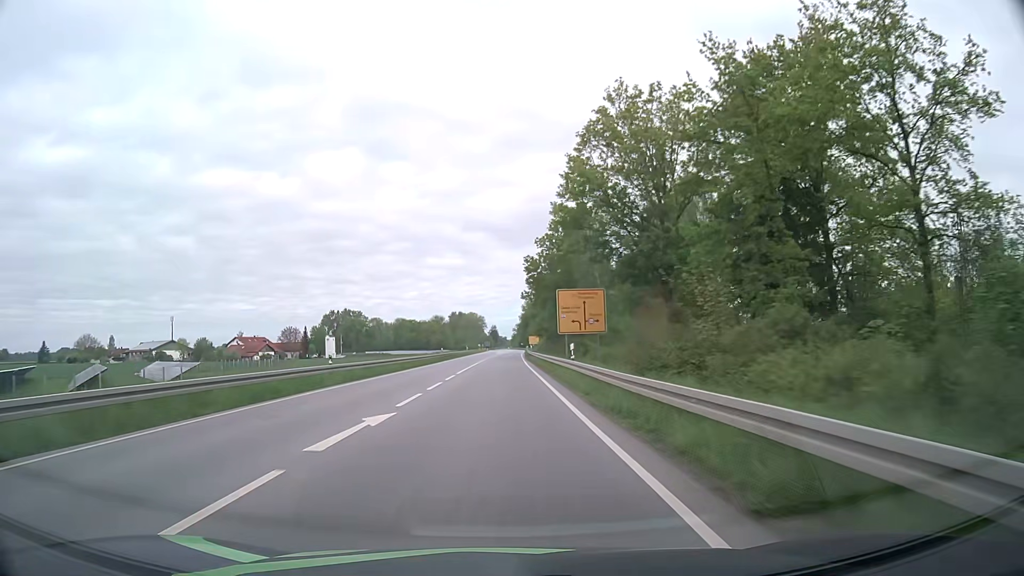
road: primary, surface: asphalt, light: Day
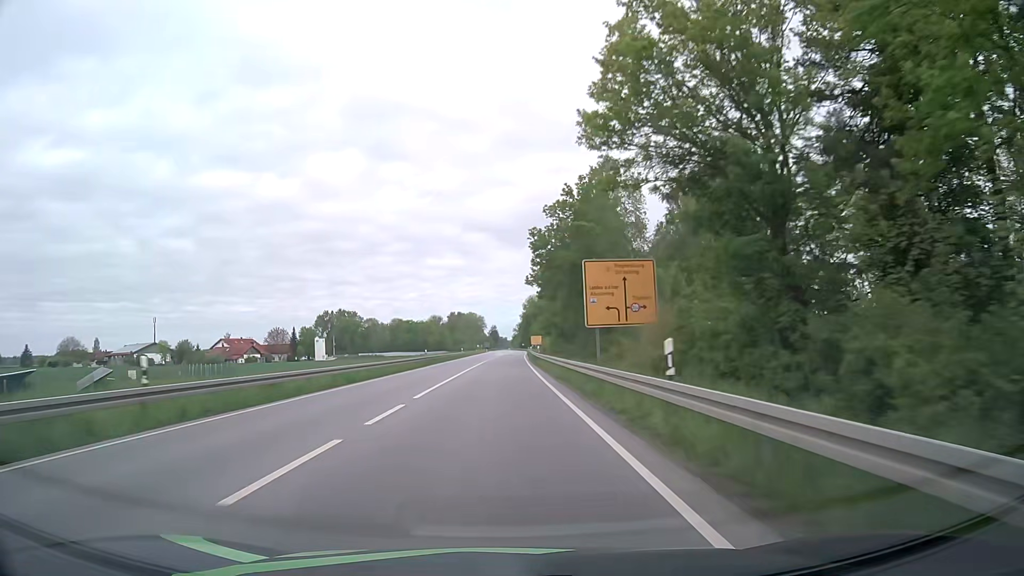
(0.0, +15.4) m; 0°
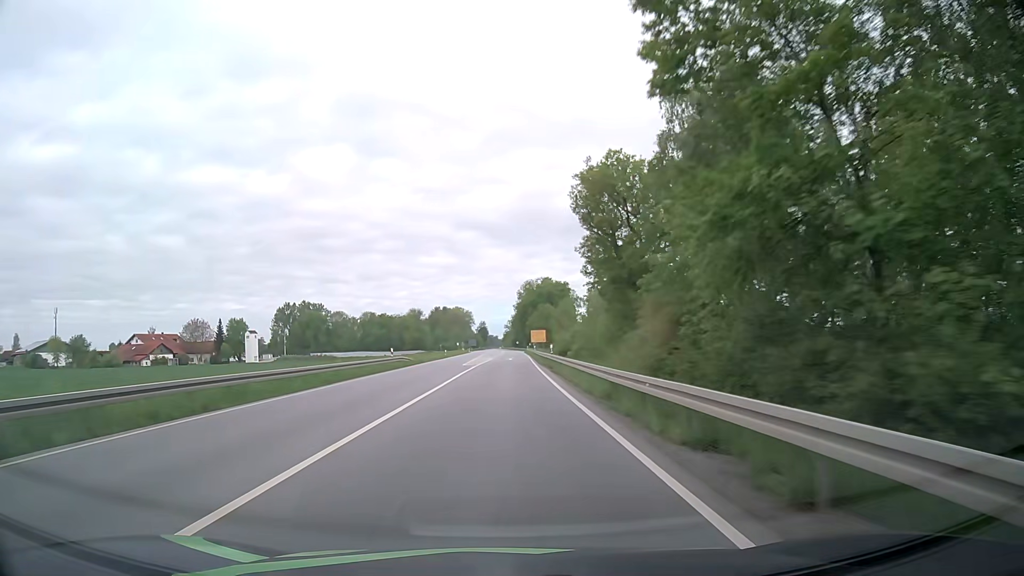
(+0.4, +61.4) m; 0°
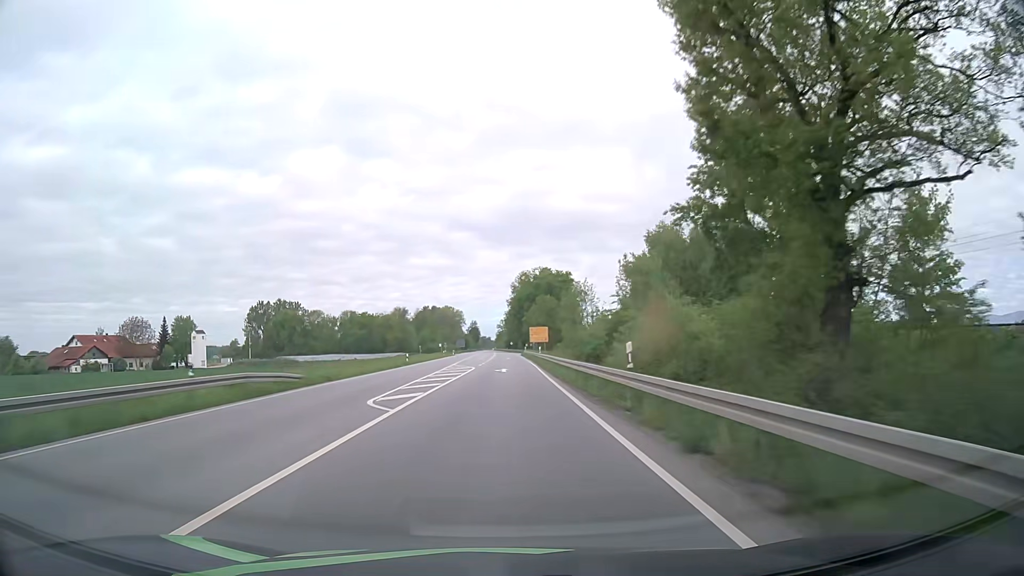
(+0.4, +30.6) m; +1°
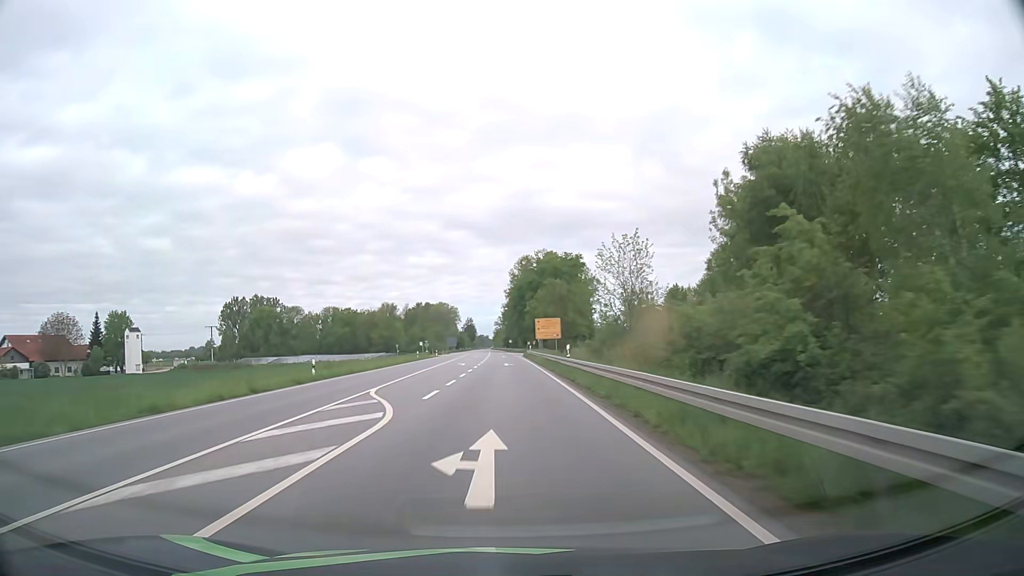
(0.0, +30.5) m; 0°
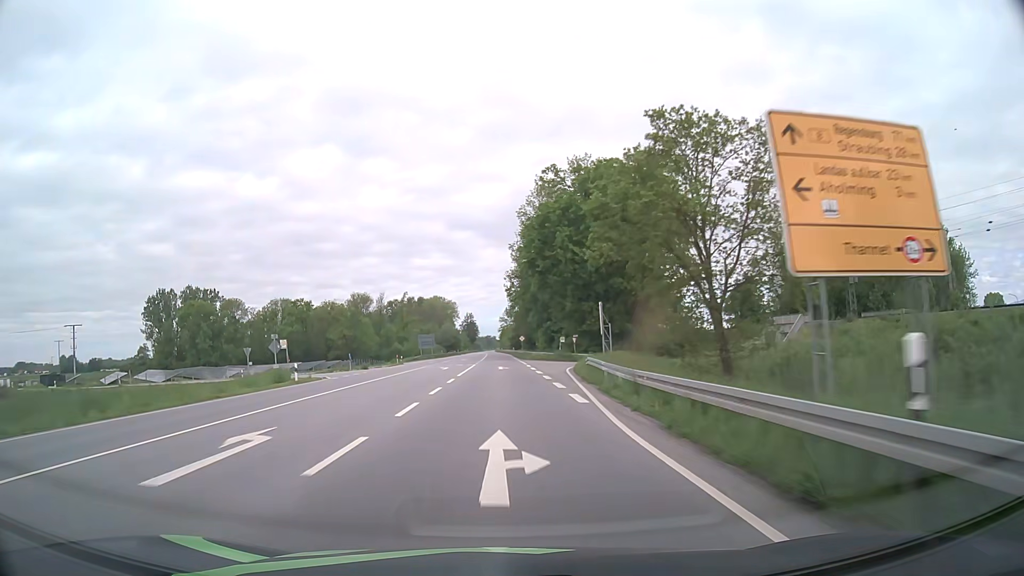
(-0.2, +76.4) m; -1°
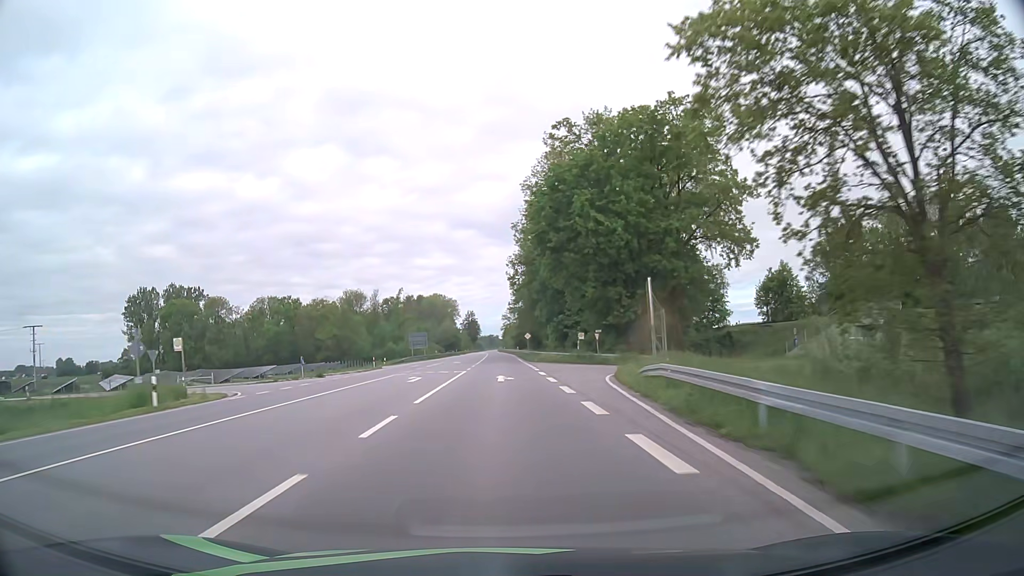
(0.0, +15.3) m; 0°
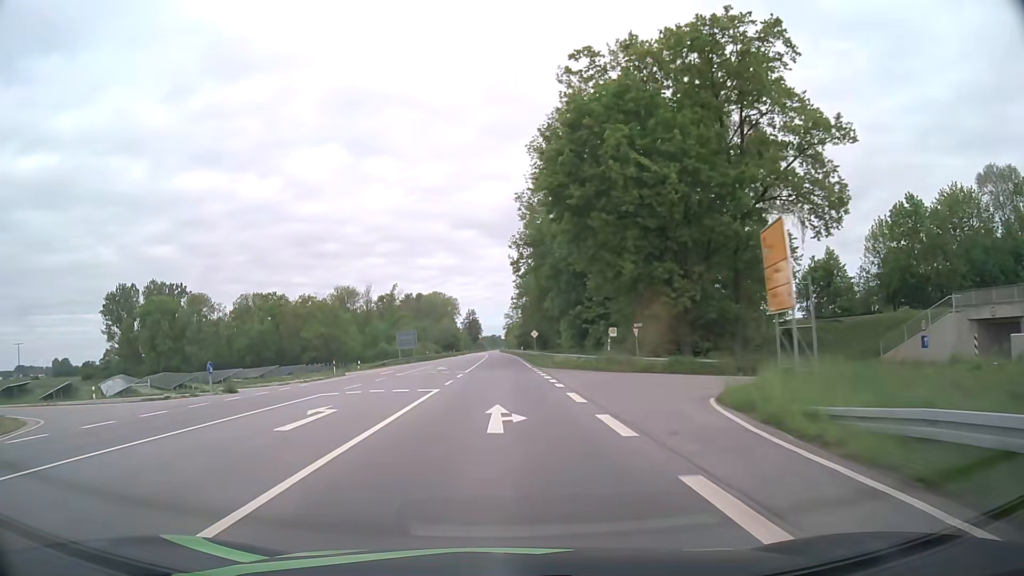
(-0.1, +15.3) m; 0°
(0, +10) (0, +20) (0, +30) (0, +40) (0, +50) (-1, +60) (-1, +70) (-1, +80) (-1, +90) (-1, +100) m
